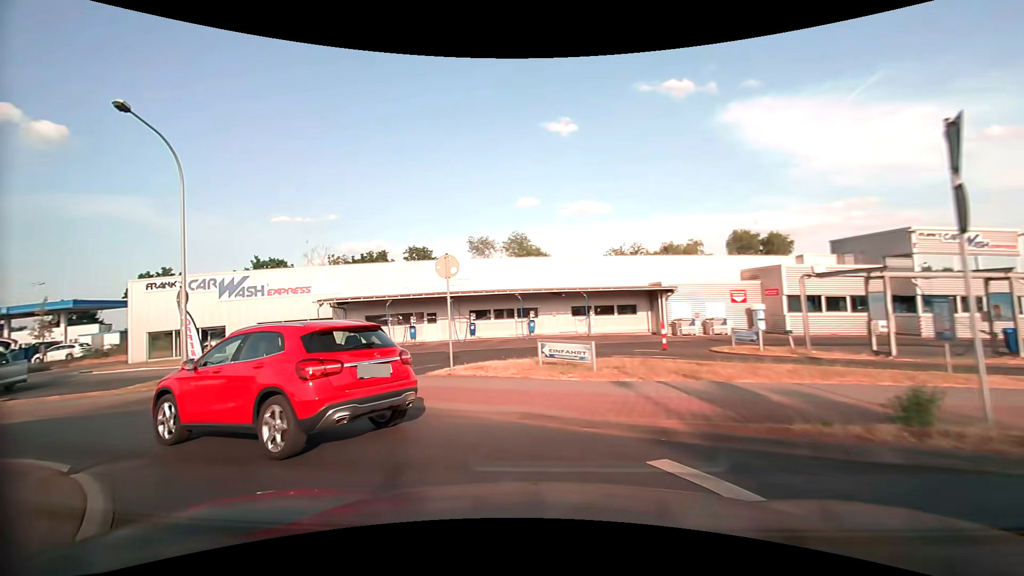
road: tertiary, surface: asphalt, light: Day
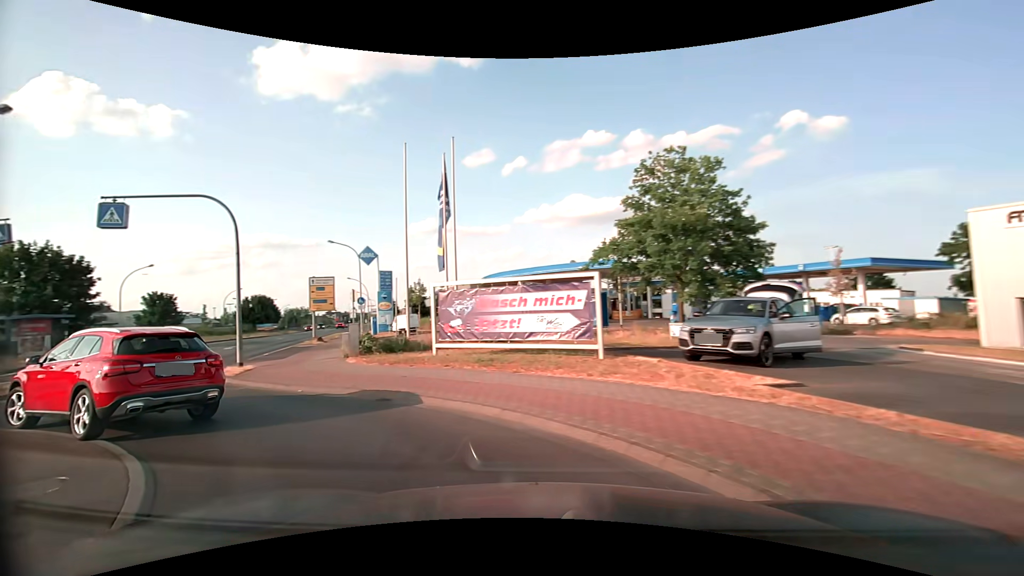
(-7.7, +10.7) m; -75°
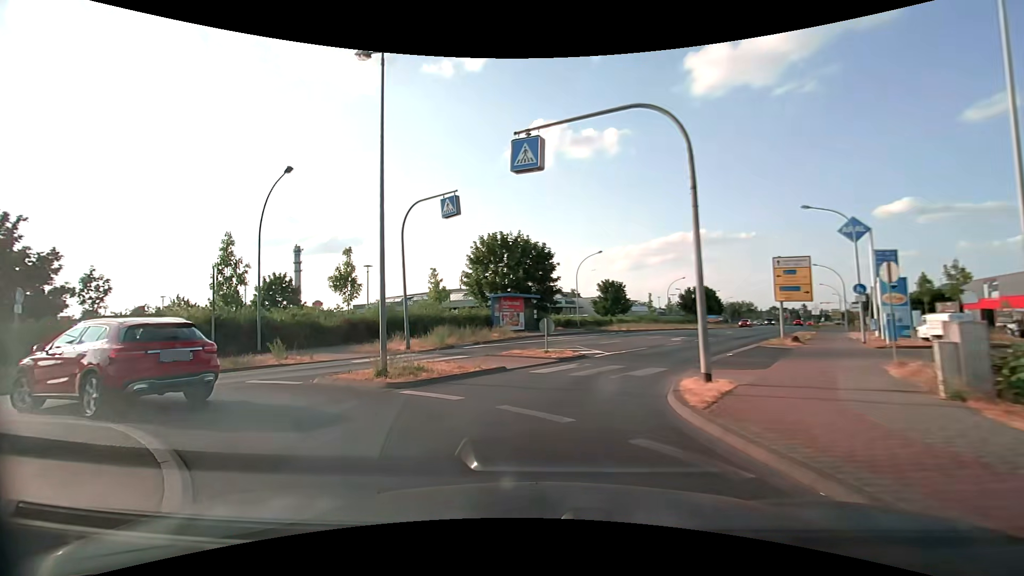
(-3.8, +8.0) m; -47°
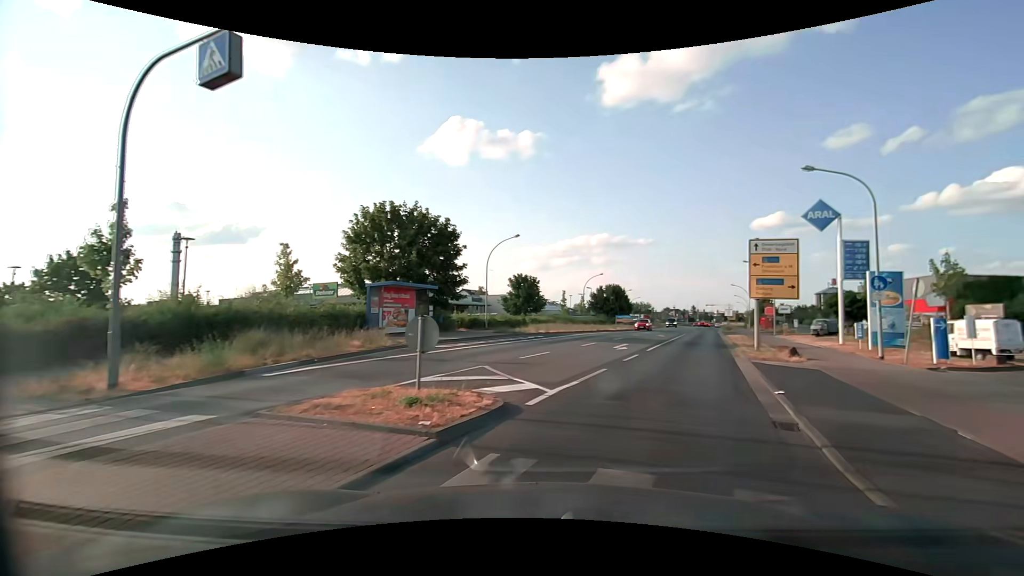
(+0.1, +10.5) m; +9°
(+2, +10) (+5, +19) (+8, +29) (+11, +38) (+15, +48) (+18, +57) (+21, +67) (+24, +76) (+27, +86) (+31, +95) m
